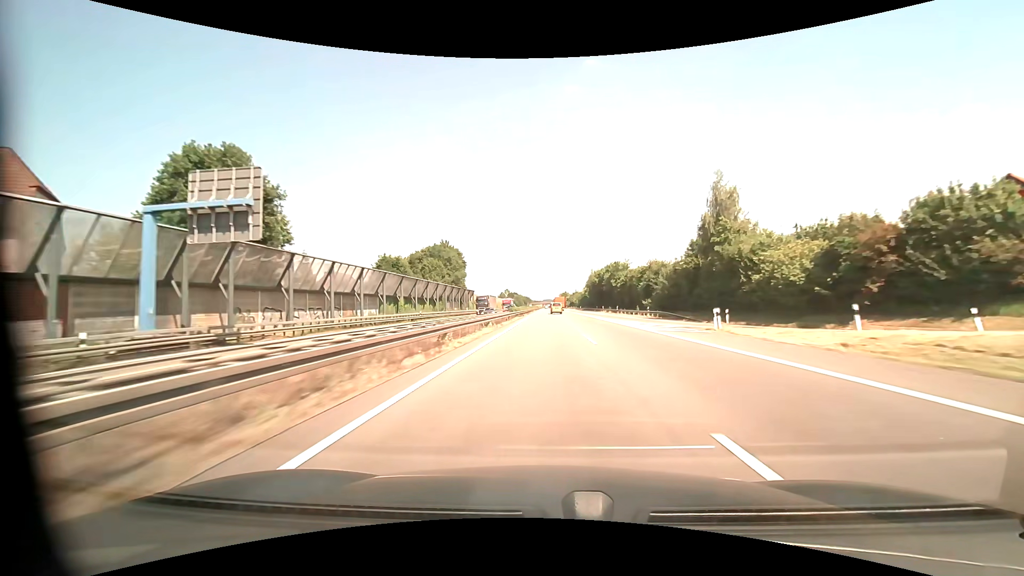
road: motorway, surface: asphalt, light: Day
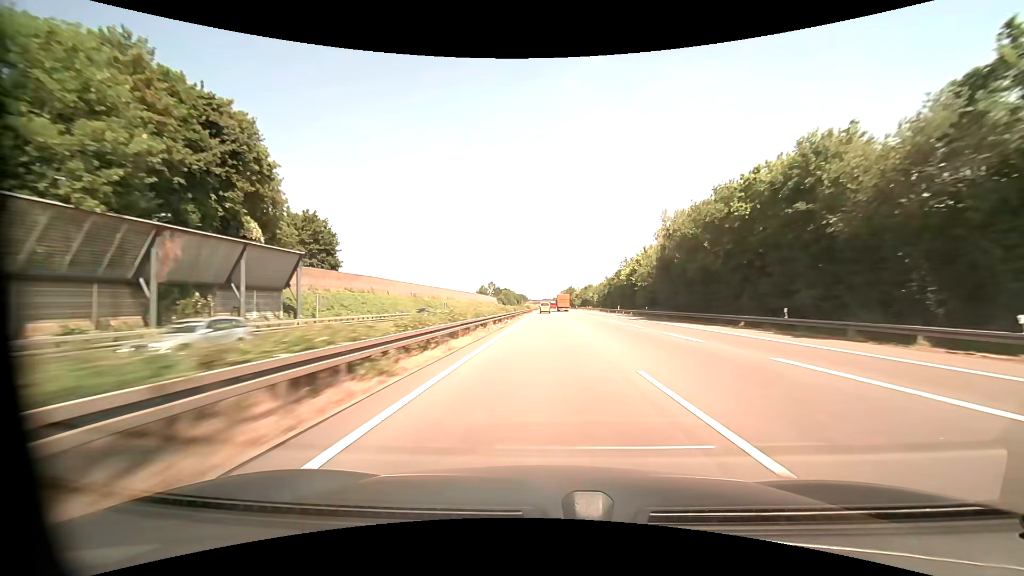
(0.0, +103.0) m; 0°
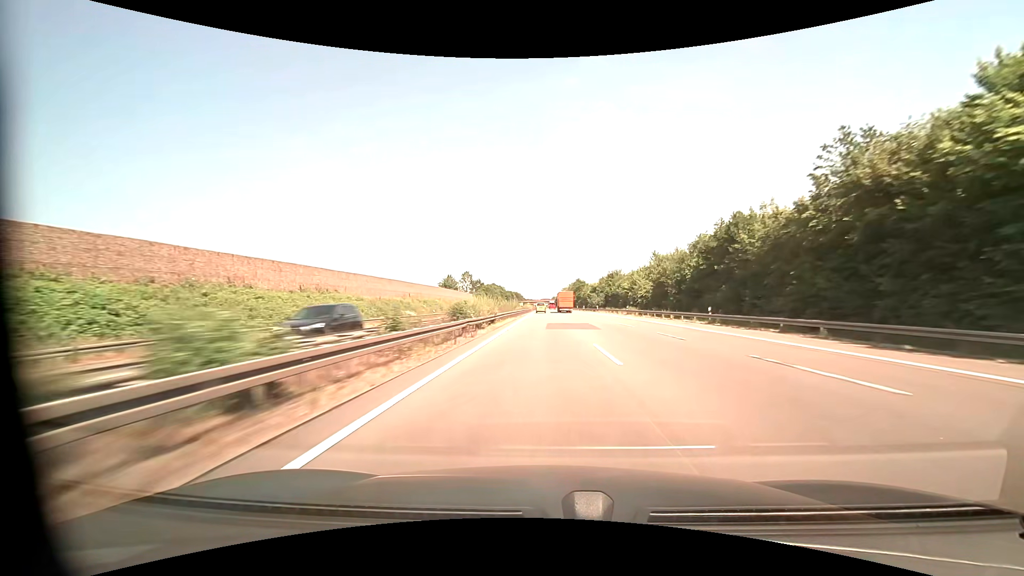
(+0.2, +82.5) m; 0°
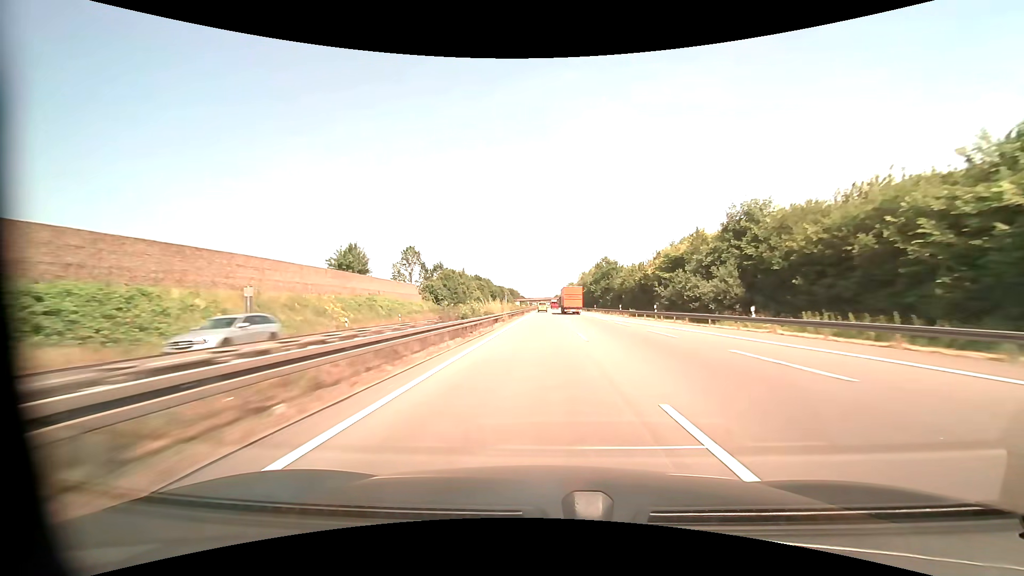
(-0.1, +82.5) m; 0°
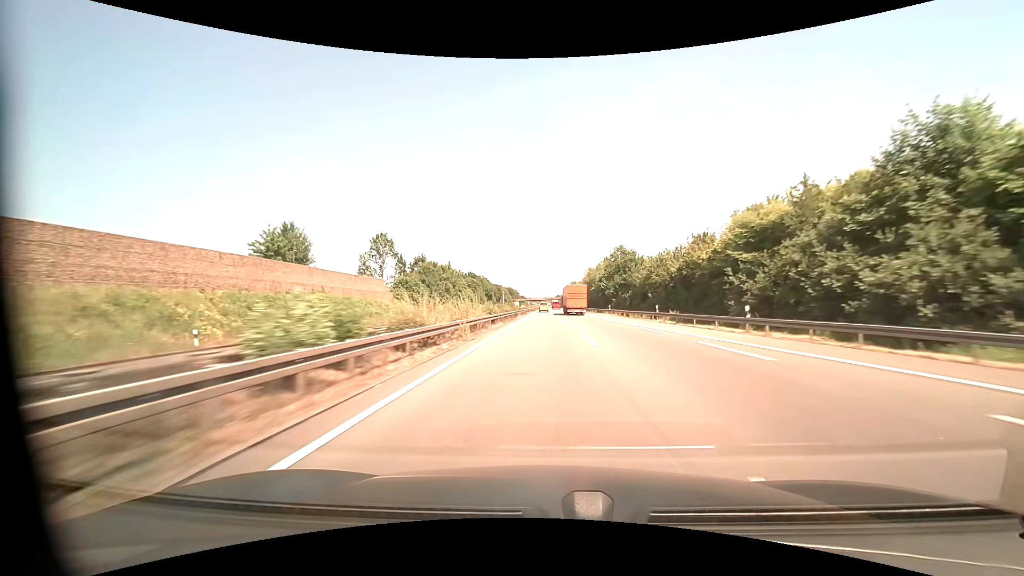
(0.0, +20.6) m; 0°
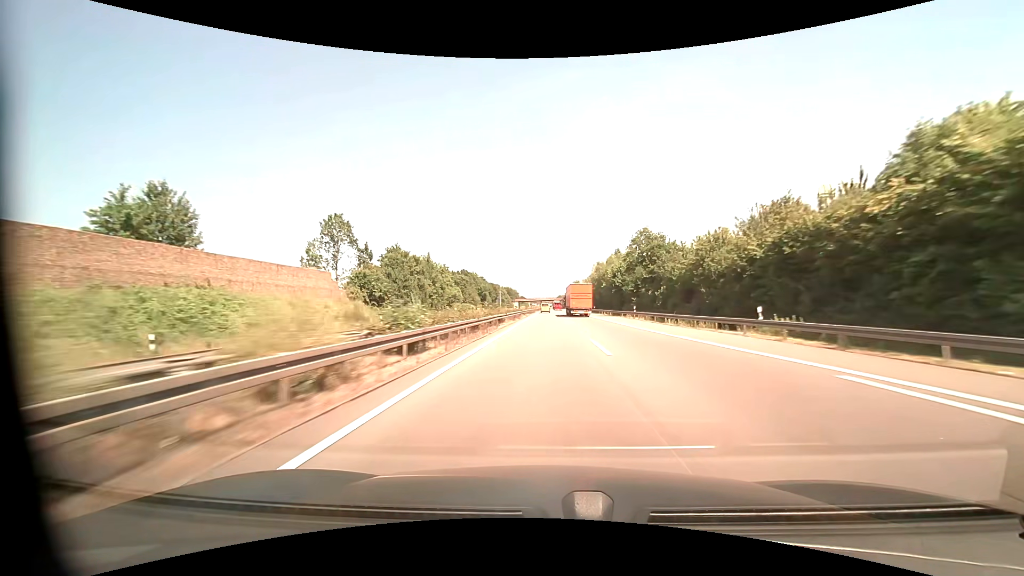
(0.0, +20.6) m; 0°
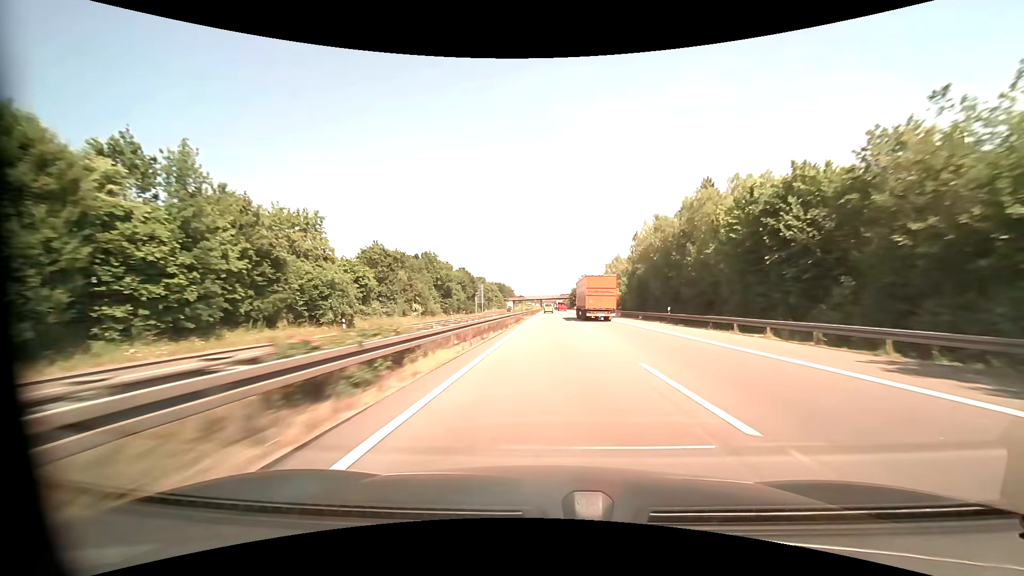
(-0.1, +61.8) m; 0°
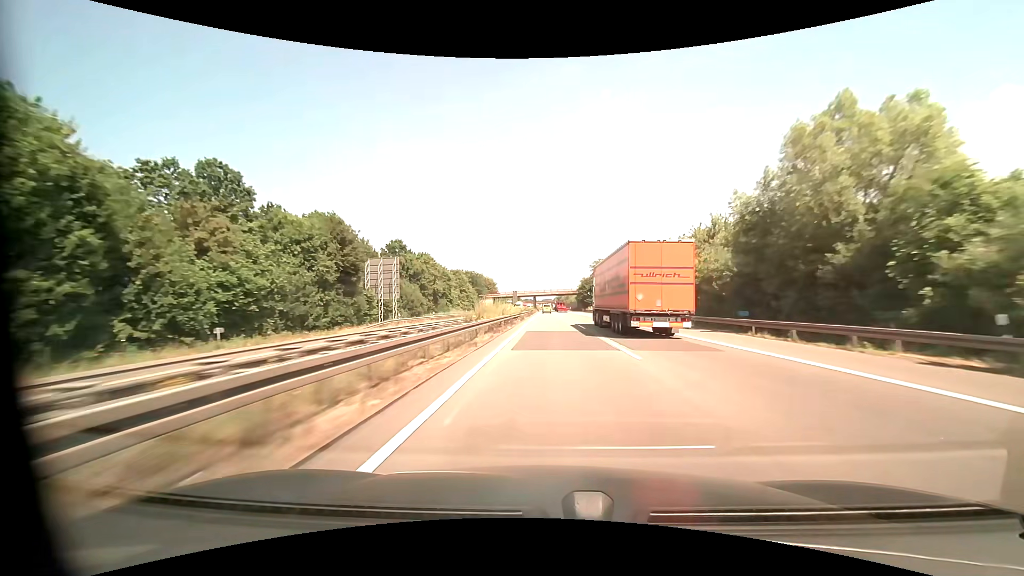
(+0.4, +82.4) m; 0°
(0, +10) (0, +20) (0, +30) (0, +40) (0, +50) (0, +60) (0, +70) (0, +80) (0, +90) (0, +100) m
